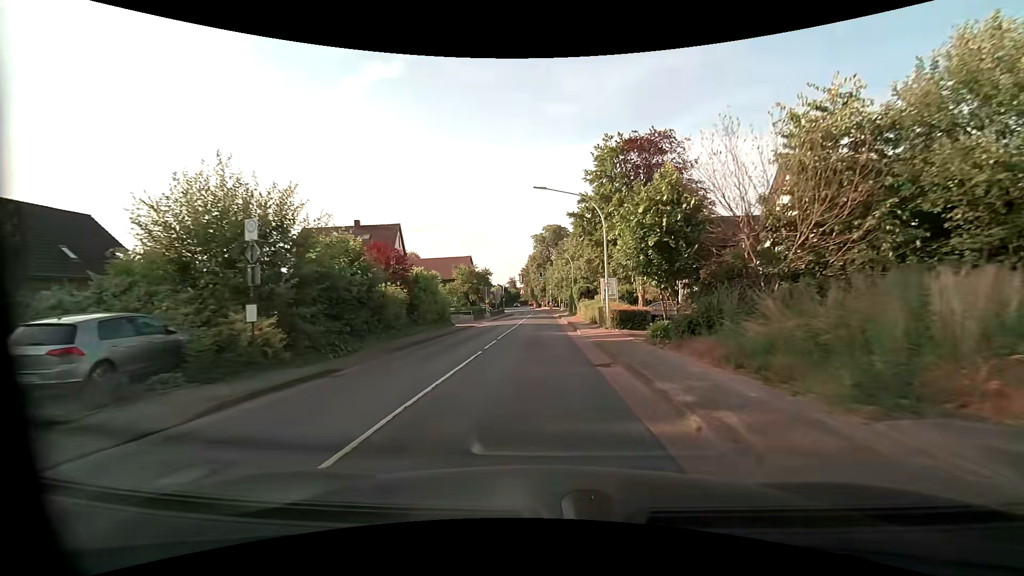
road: primary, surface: asphalt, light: Day
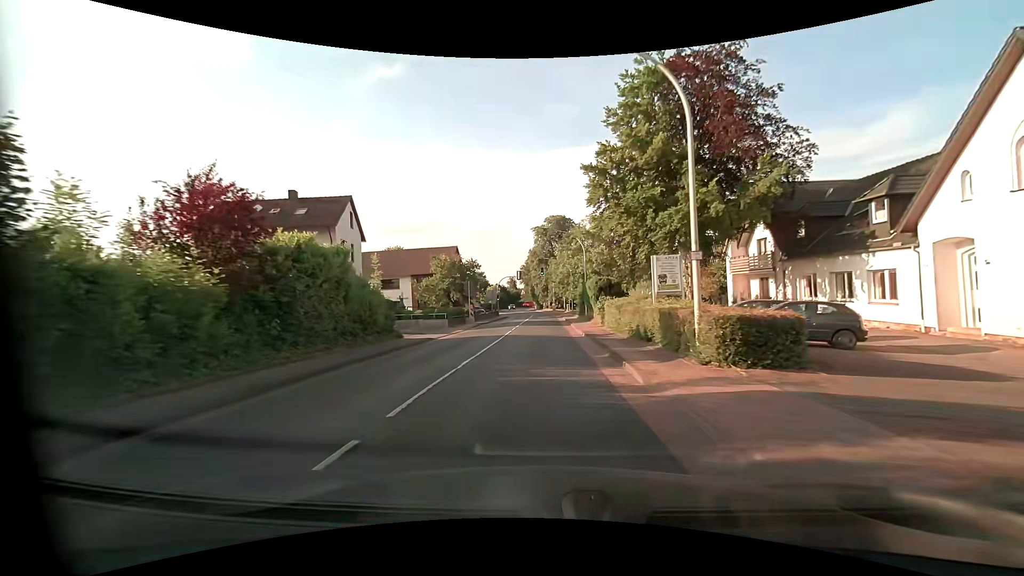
(0.0, +14.7) m; 0°
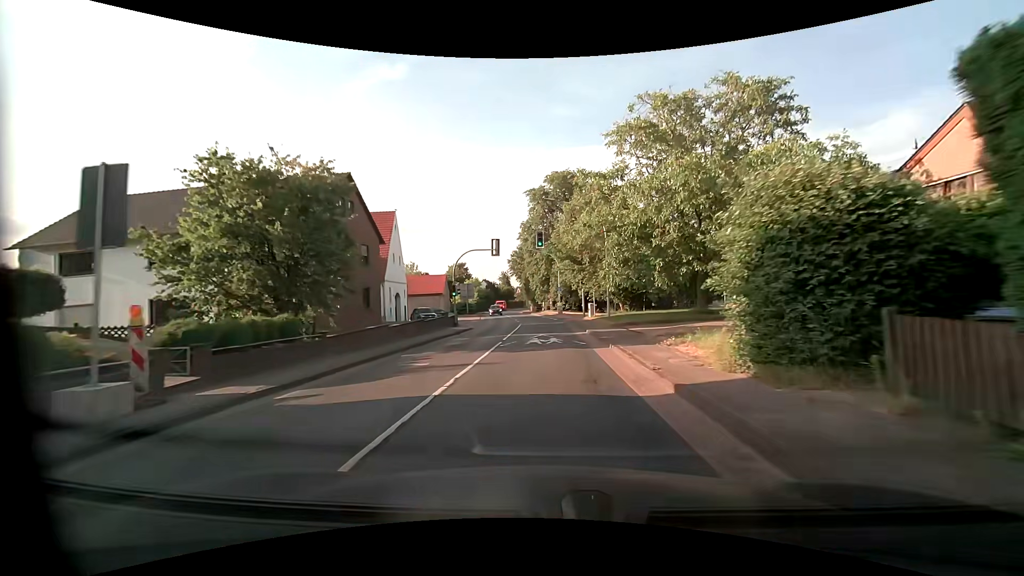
(-0.3, +37.4) m; 0°
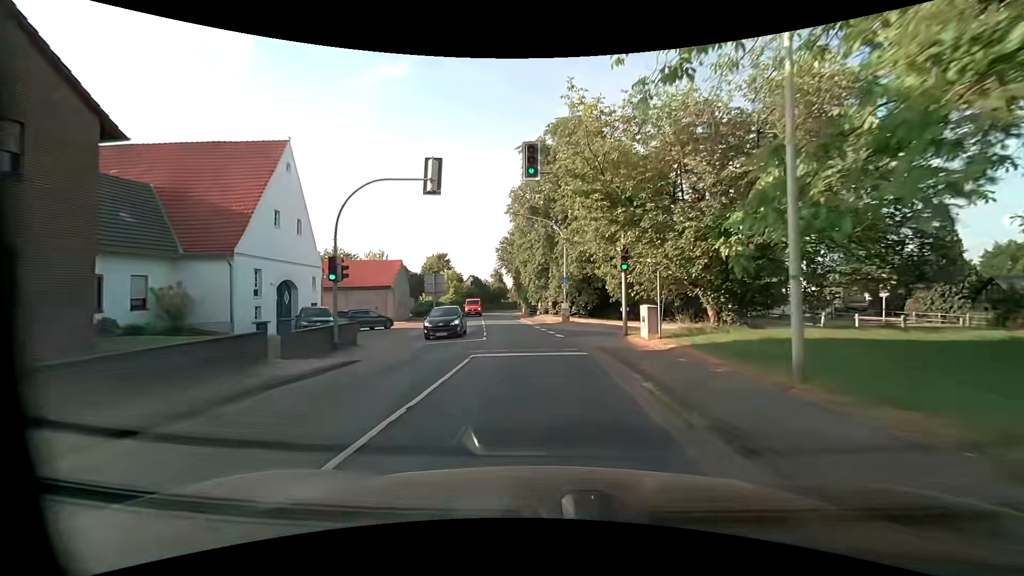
(0.0, +22.1) m; 0°
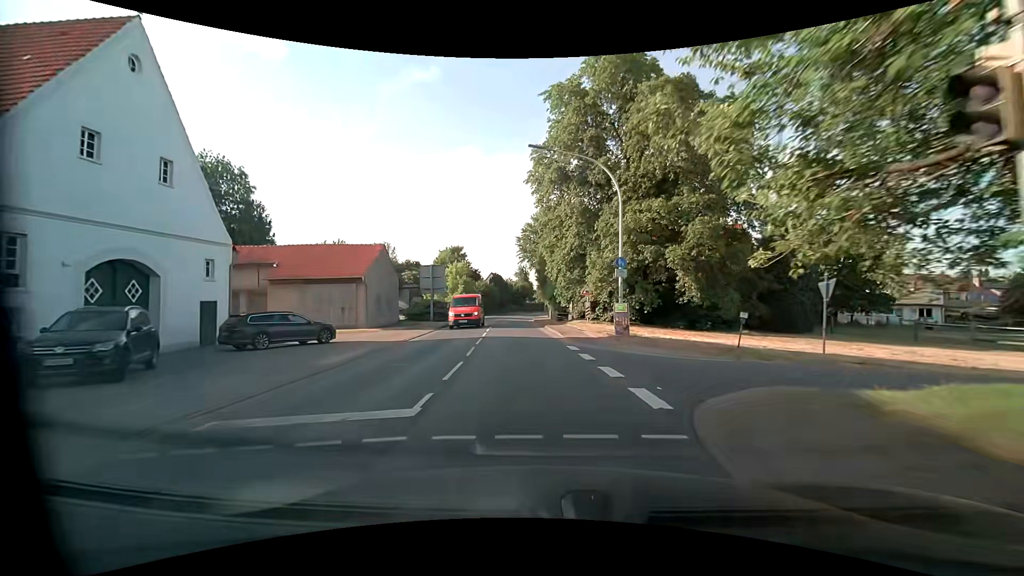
(-0.3, +14.4) m; -3°
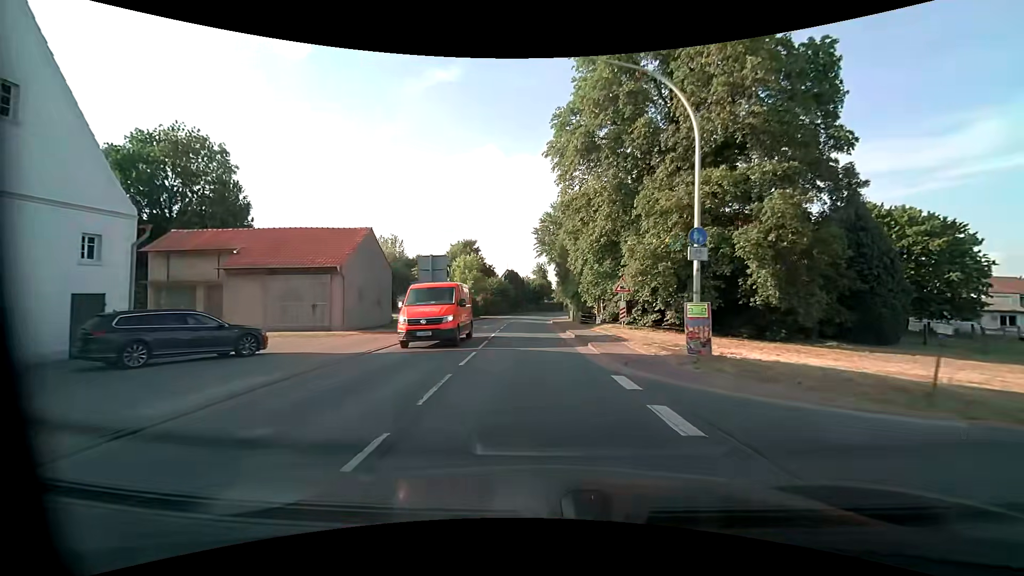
(-0.2, +7.2) m; -1°
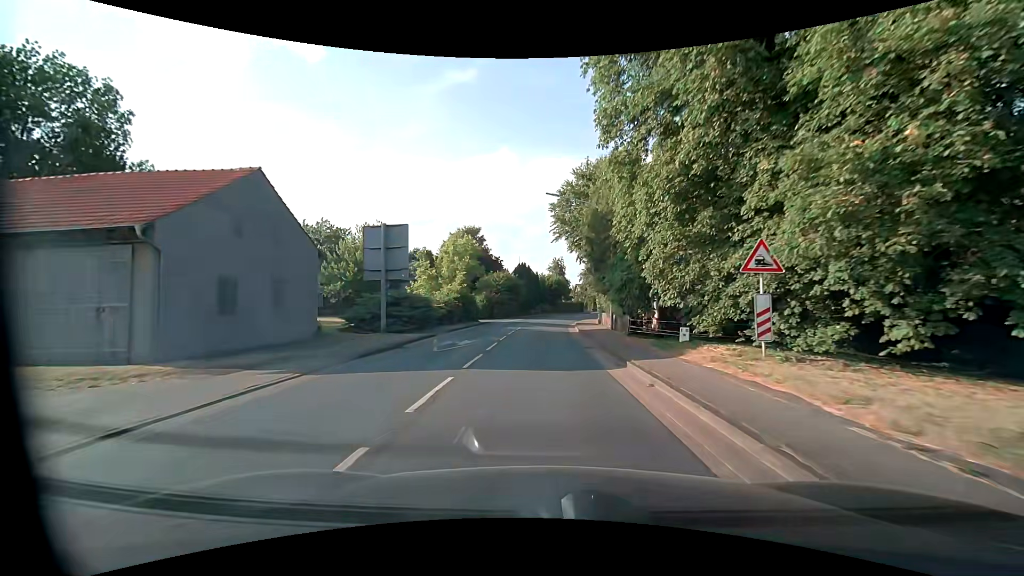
(-0.5, +14.5) m; -3°
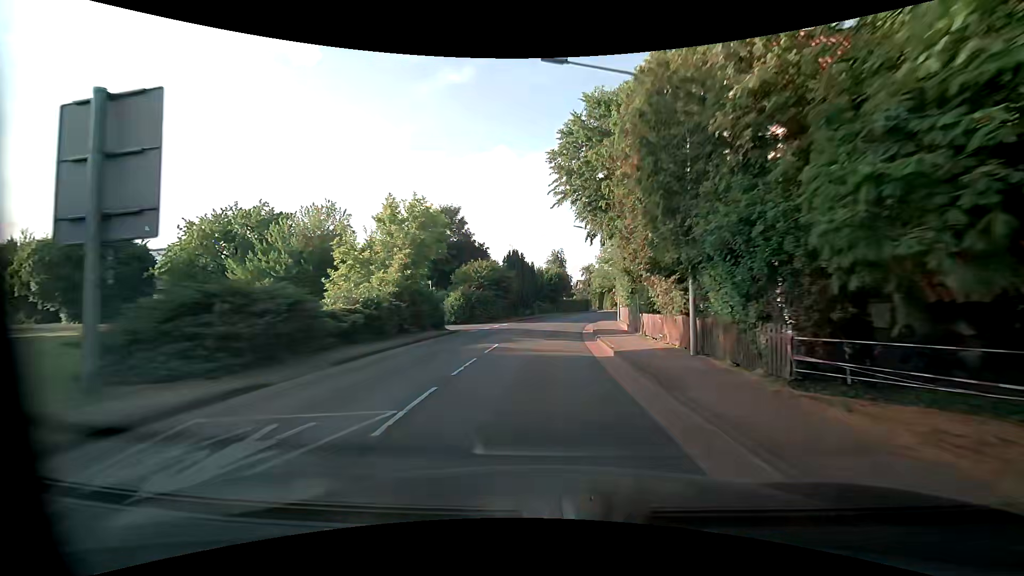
(0.0, +14.8) m; 0°
(0, +10) (0, +20) (+1, +30) (+2, +40) (+3, +50) (+5, +60) (+8, +69) (+12, +78) (+19, +86) (+28, +89) m
